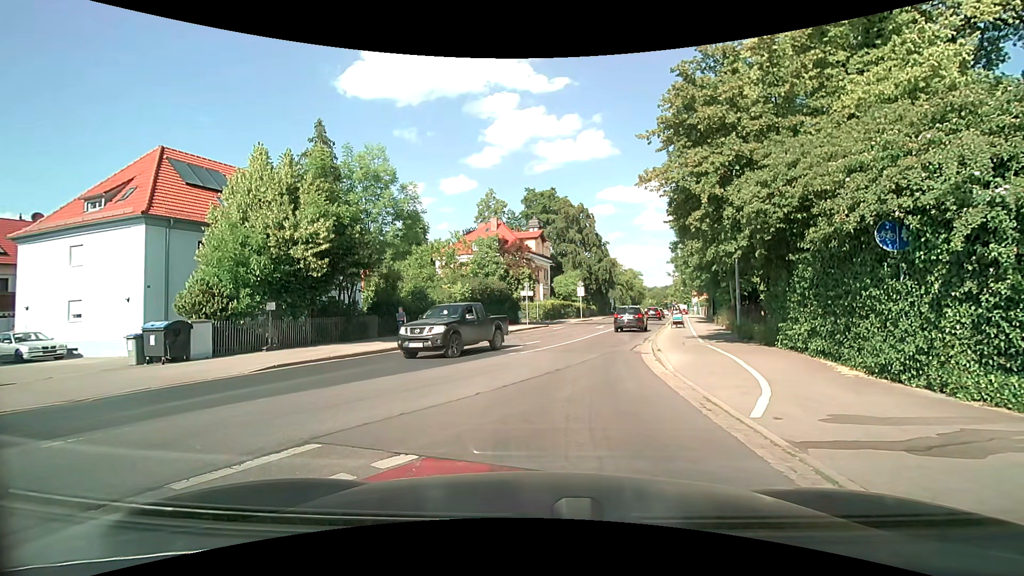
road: secondary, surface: asphalt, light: Day
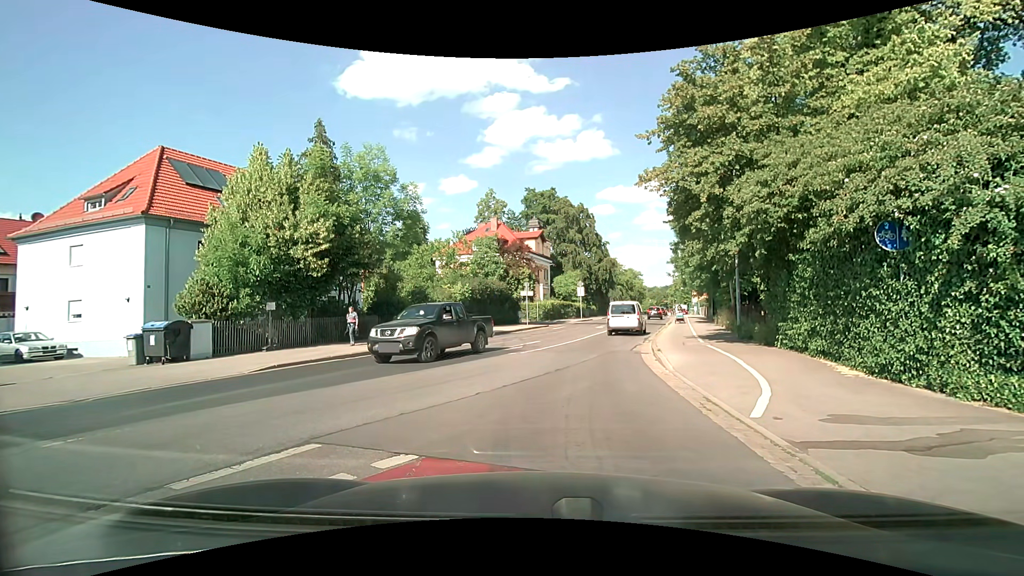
(0.0, 0.0) m; 0°
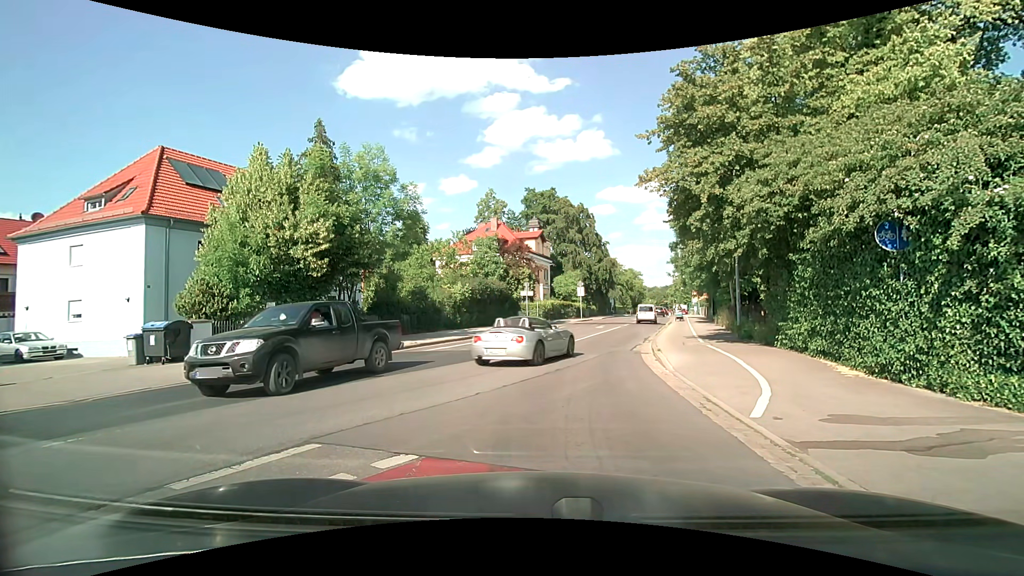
(0.0, 0.0) m; 0°
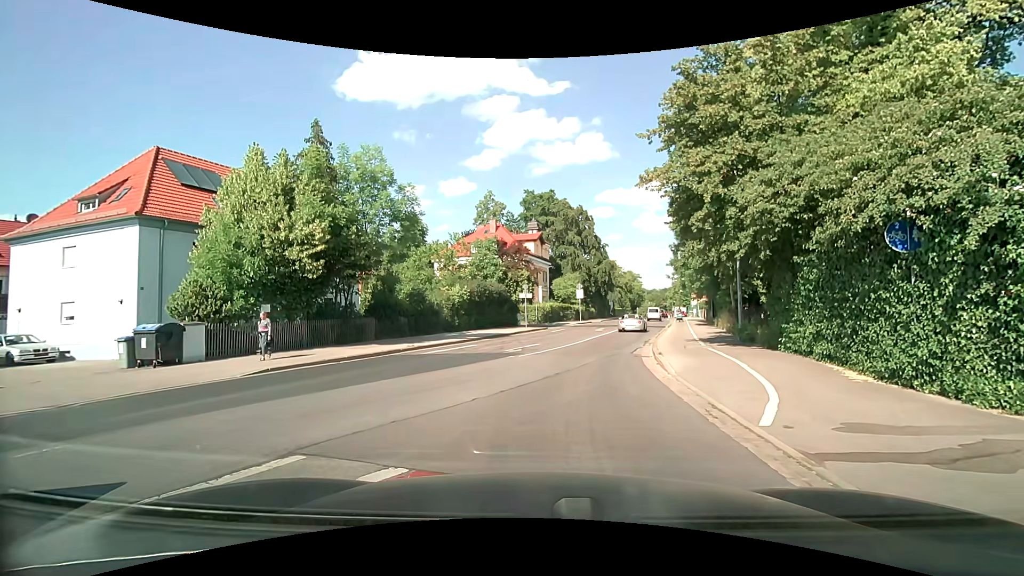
(0.0, +0.3) m; 0°
(0, +10) (+2, +20) (+5, +29) (+8, +39) (+11, +49) (+13, +58) (+16, +68) (+19, +77) (+22, +87) (+24, +97) m
